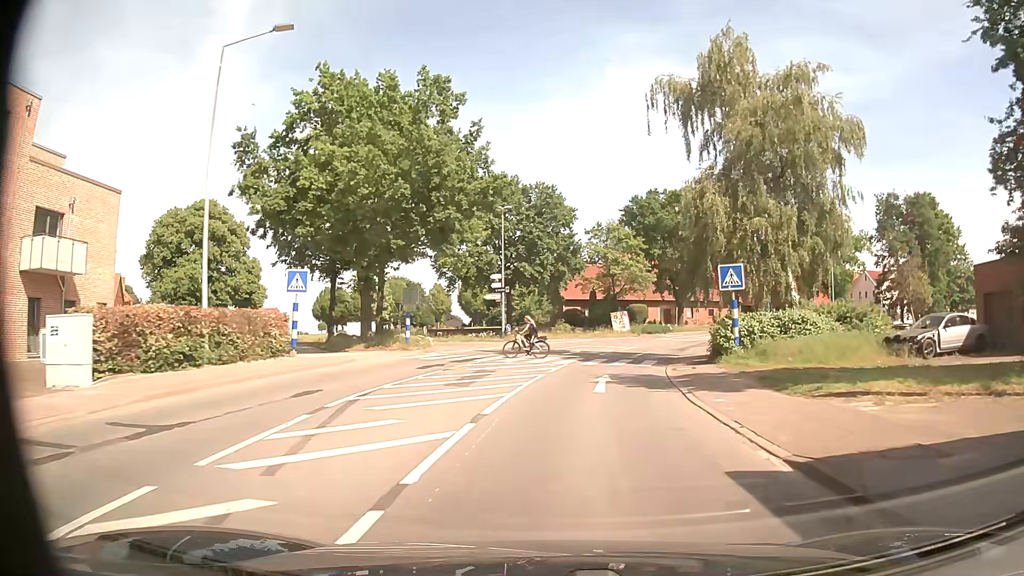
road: secondary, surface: asphalt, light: Day
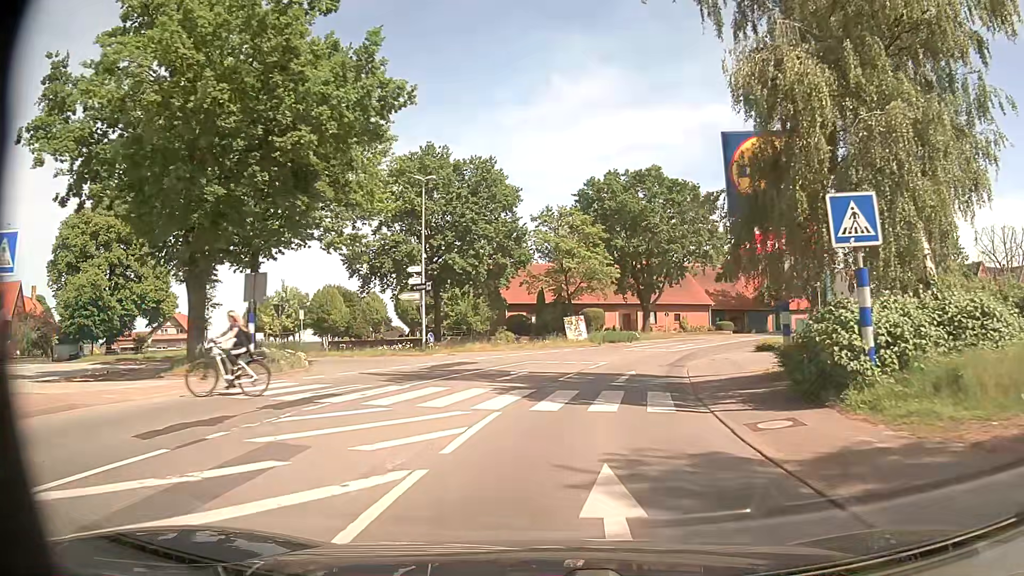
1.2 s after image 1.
(+0.4, +12.8) m; +4°
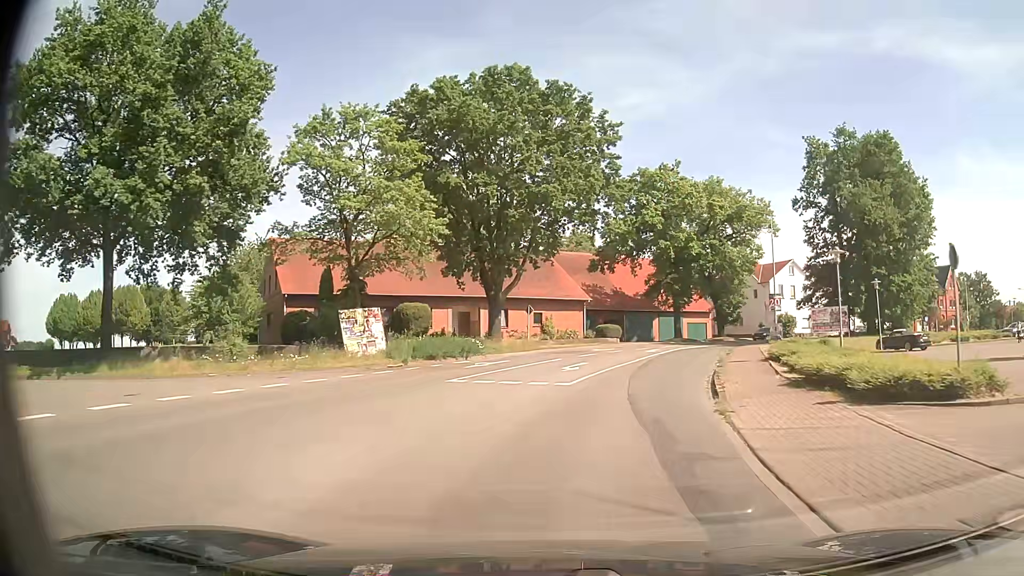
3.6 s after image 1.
(+3.0, +25.6) m; +12°
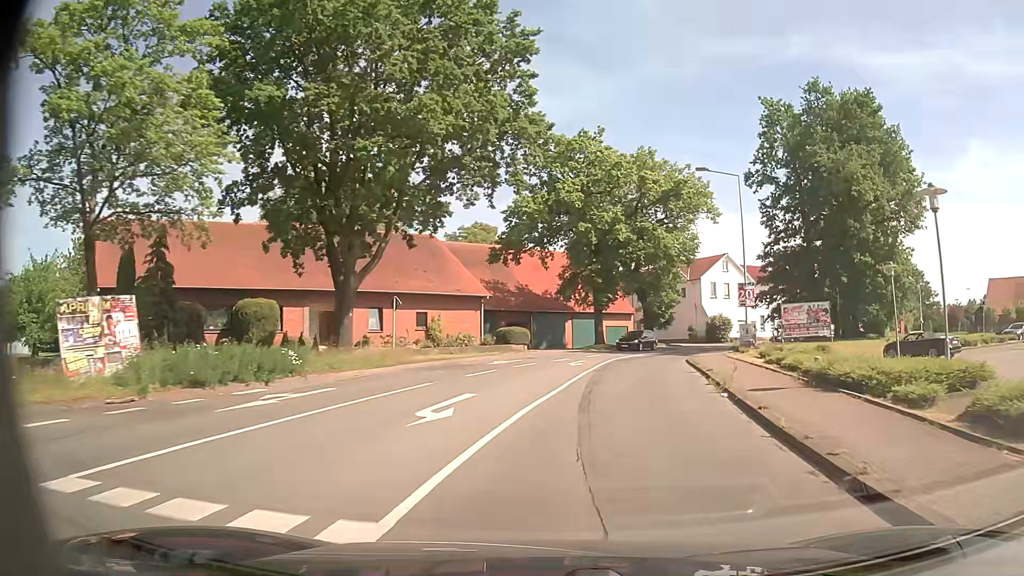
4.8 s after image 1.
(+1.0, +13.1) m; +9°
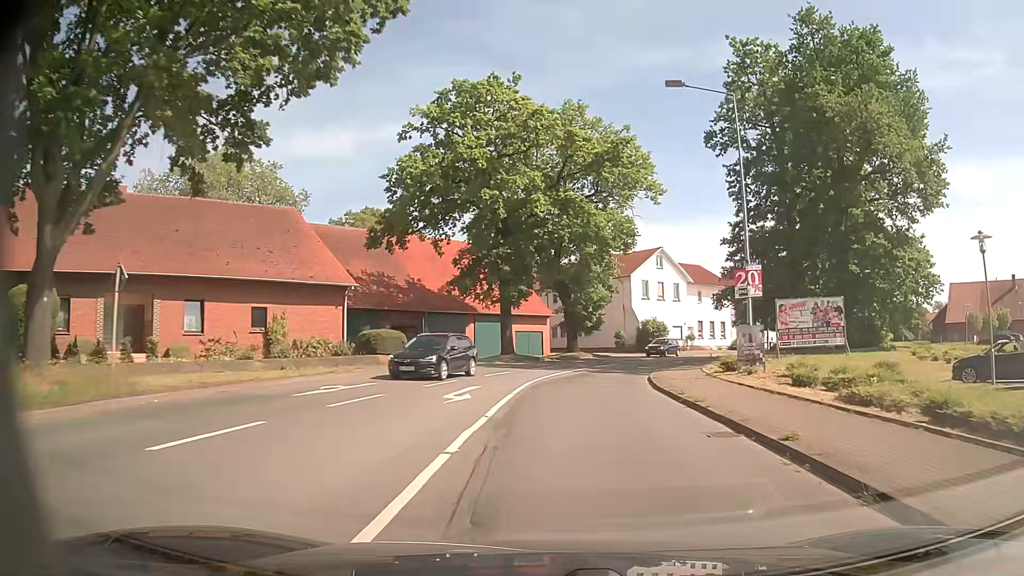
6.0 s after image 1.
(+1.0, +13.4) m; +7°
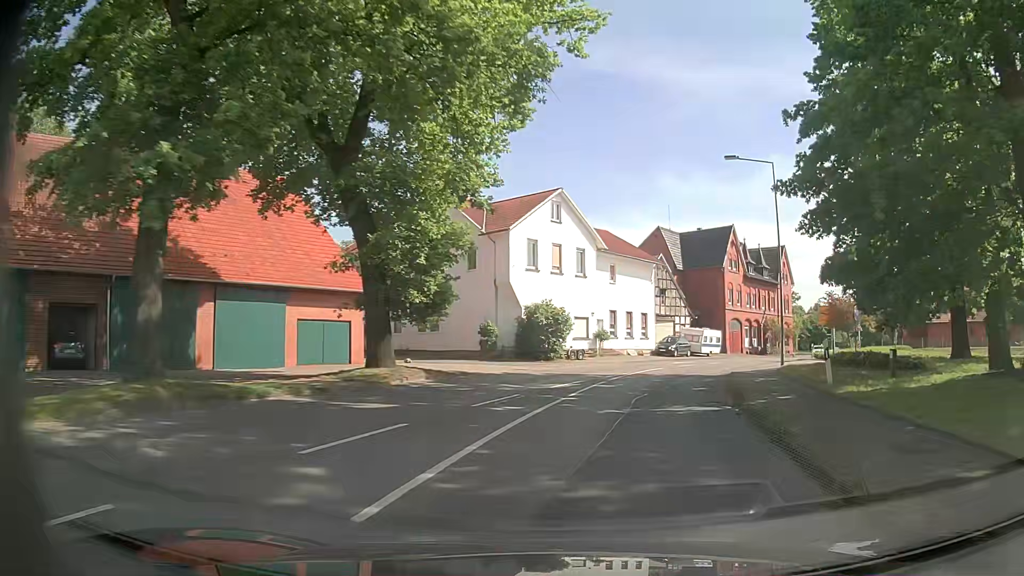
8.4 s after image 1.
(+2.6, +27.9) m; +12°
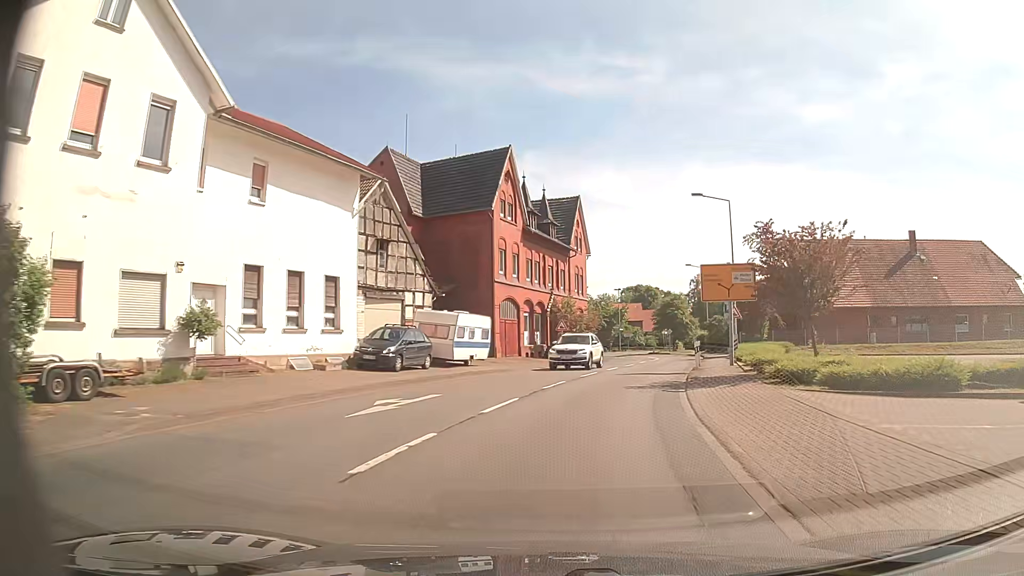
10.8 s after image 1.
(+5.9, +28.4) m; +21°
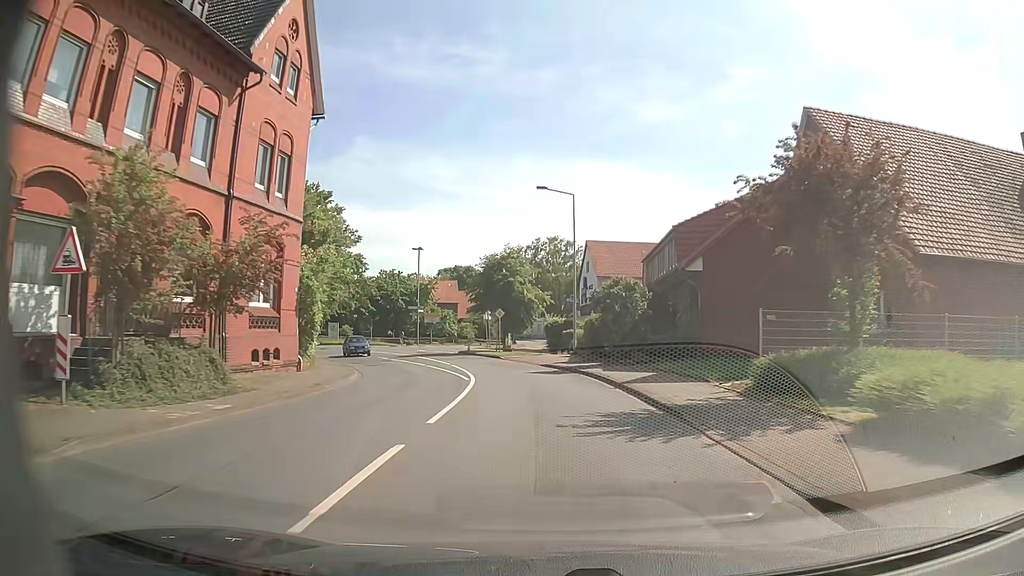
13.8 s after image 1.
(+6.0, +37.0) m; +16°
(0, +10) (-1, +20) (-2, +30) (-5, +39) (-9, +48) (-15, +57) (-22, +64) (-31, +69) (-40, +72) (-50, +74) m
